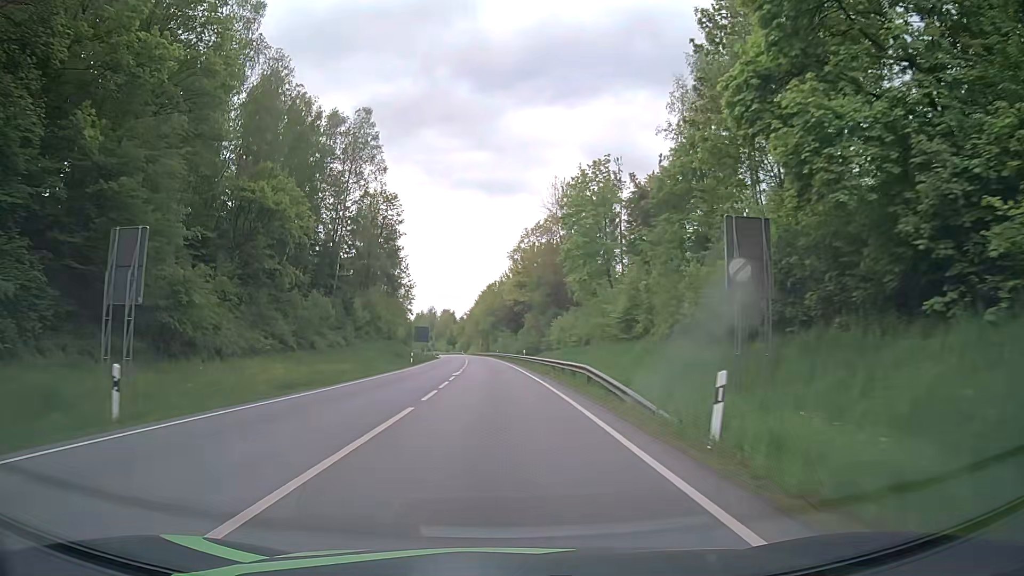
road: primary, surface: asphalt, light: Day
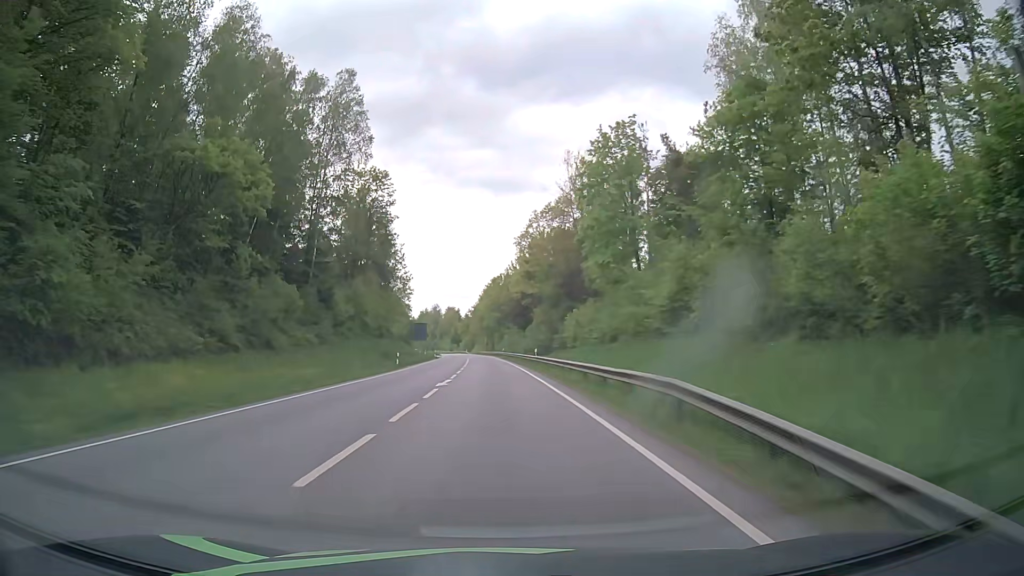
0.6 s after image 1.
(0.0, +11.3) m; -1°
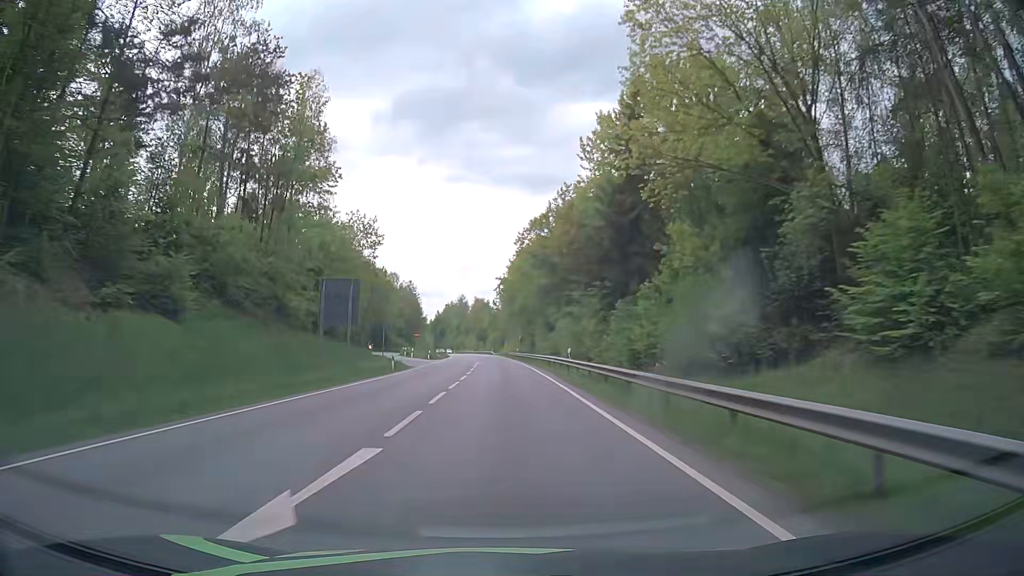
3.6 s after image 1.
(-1.3, +62.6) m; -2°
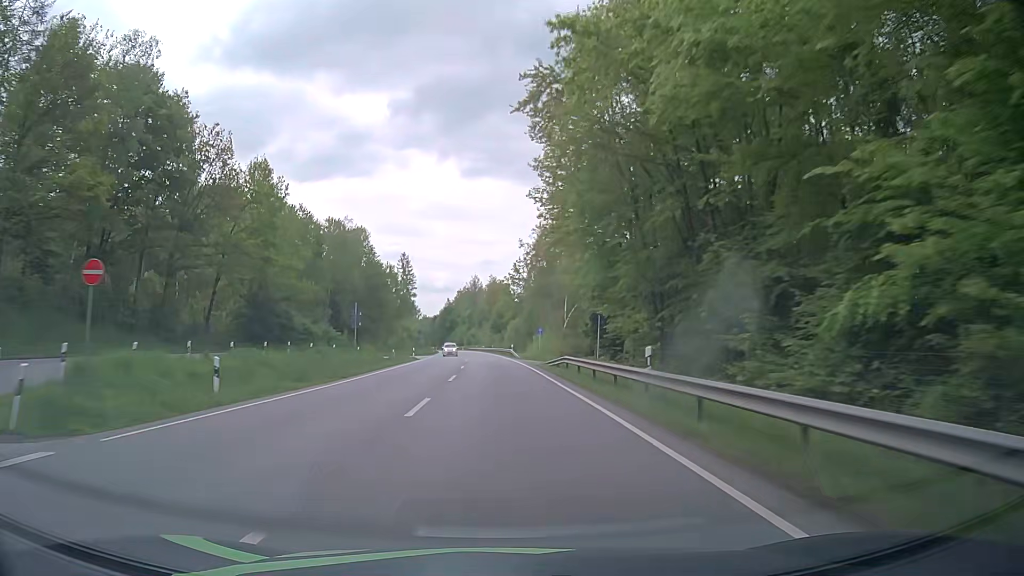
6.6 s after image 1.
(-1.4, +70.6) m; -2°
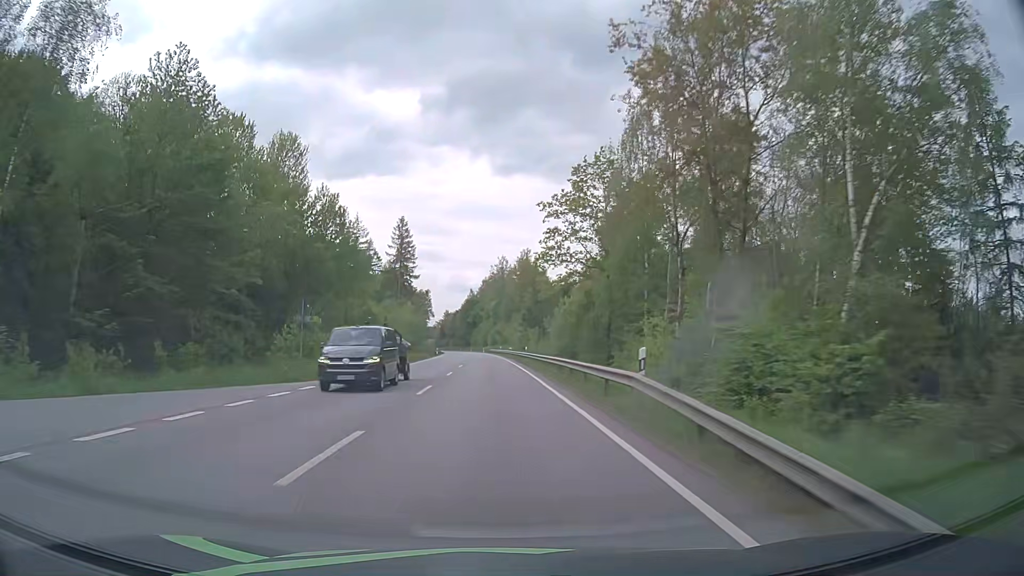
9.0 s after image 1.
(-1.4, +59.1) m; -3°
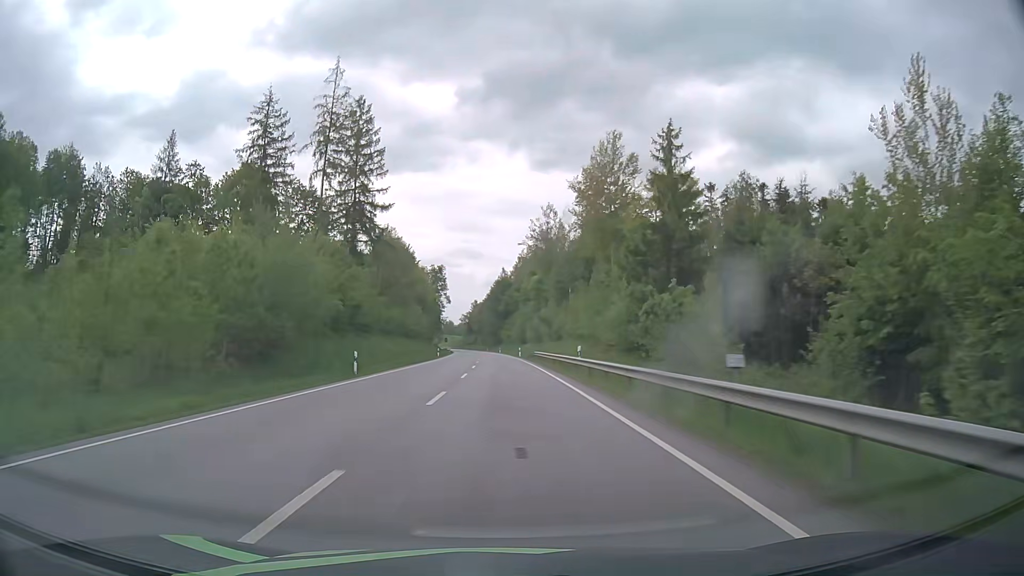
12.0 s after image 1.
(-2.3, +75.4) m; -3°
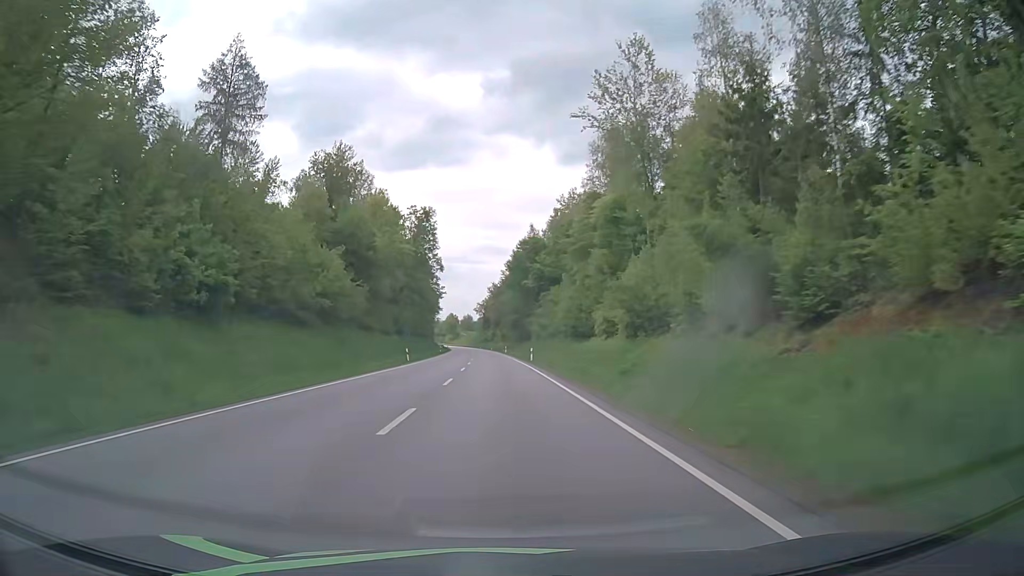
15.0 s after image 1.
(-1.1, +77.0) m; -2°
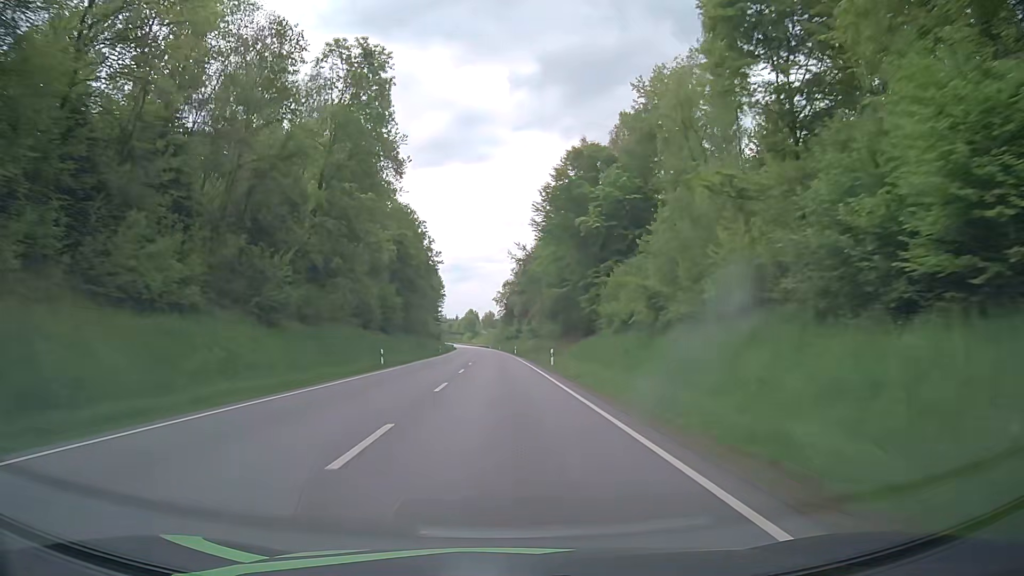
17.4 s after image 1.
(-1.0, +62.7) m; -2°
(0, +10) (0, +20) (0, +30) (-1, +40) (-1, +50) (-1, +60) (-2, +70) (-2, +80) (-2, +90) (-3, +100) m
